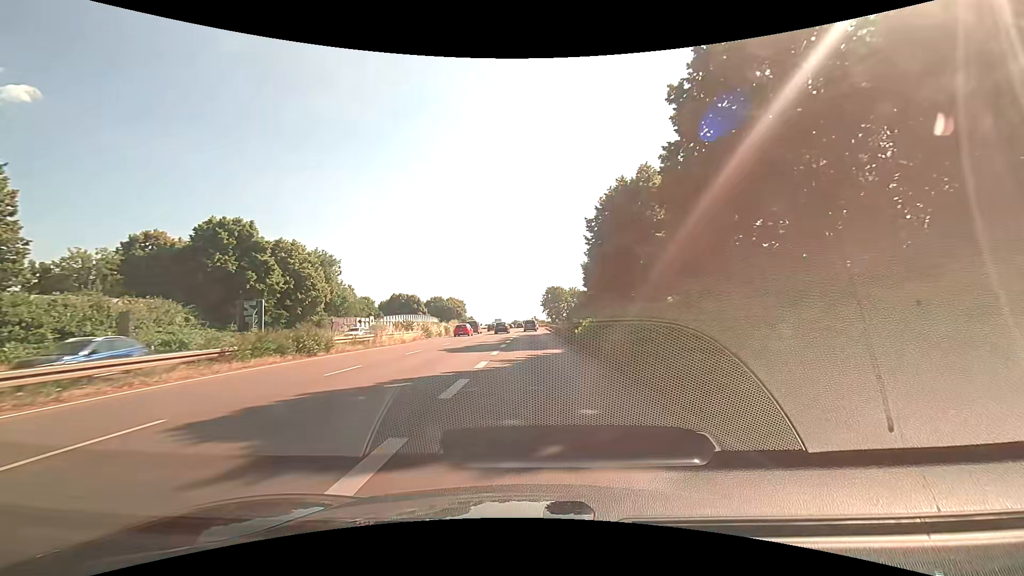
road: trunk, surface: asphalt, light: Day
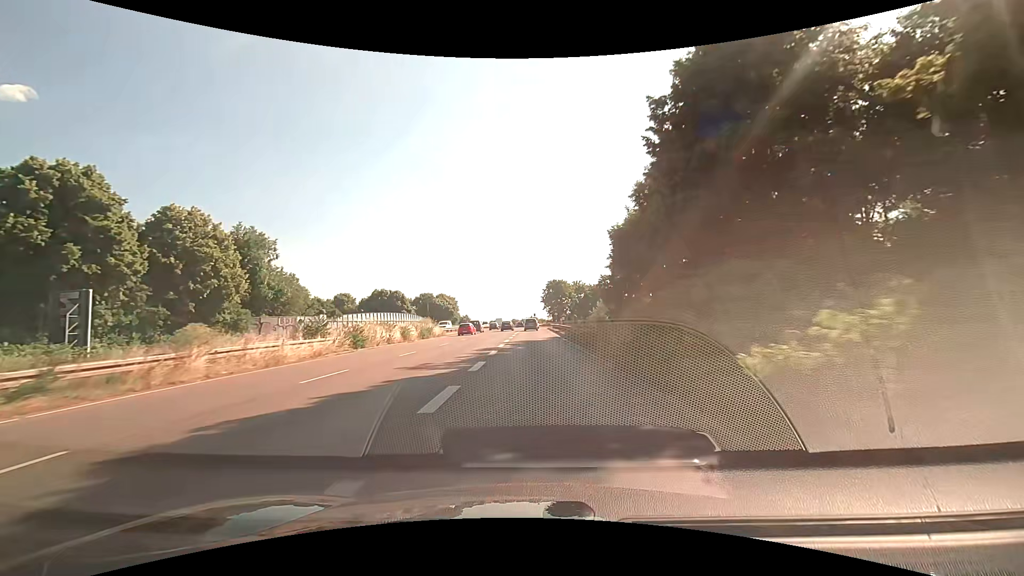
(+0.1, +19.6) m; 0°
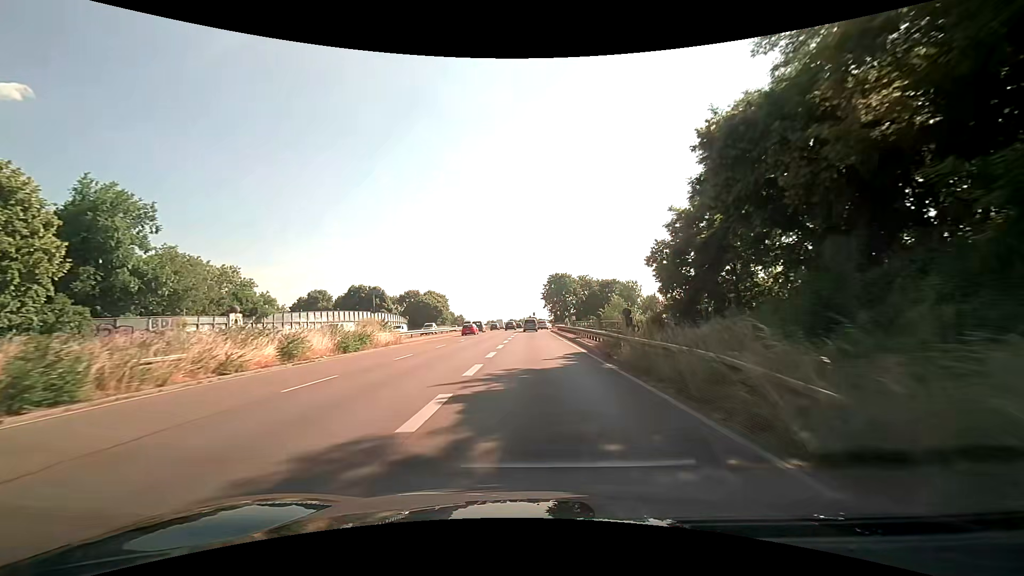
(+0.1, +19.0) m; 0°
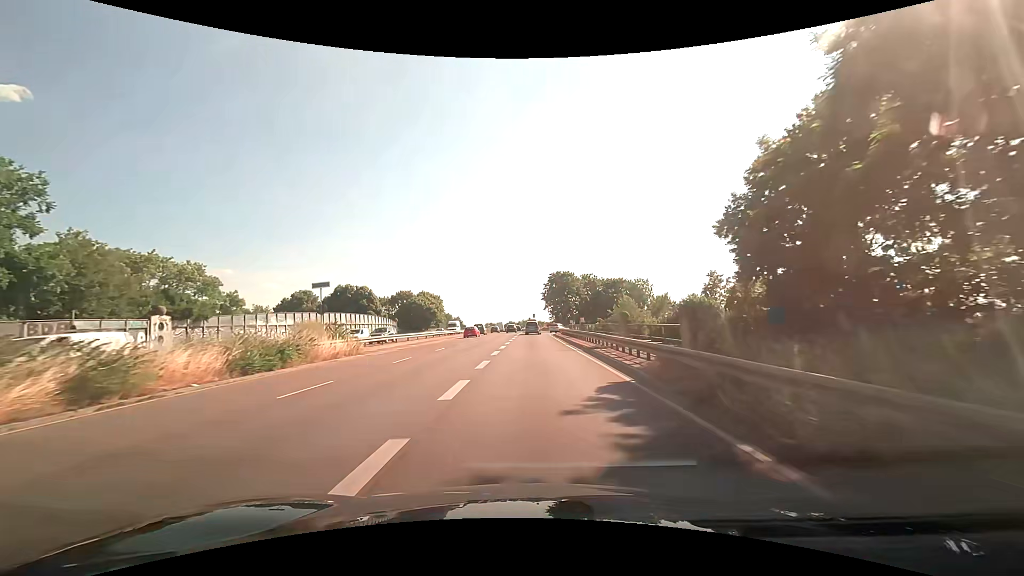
(0.0, +9.2) m; 0°
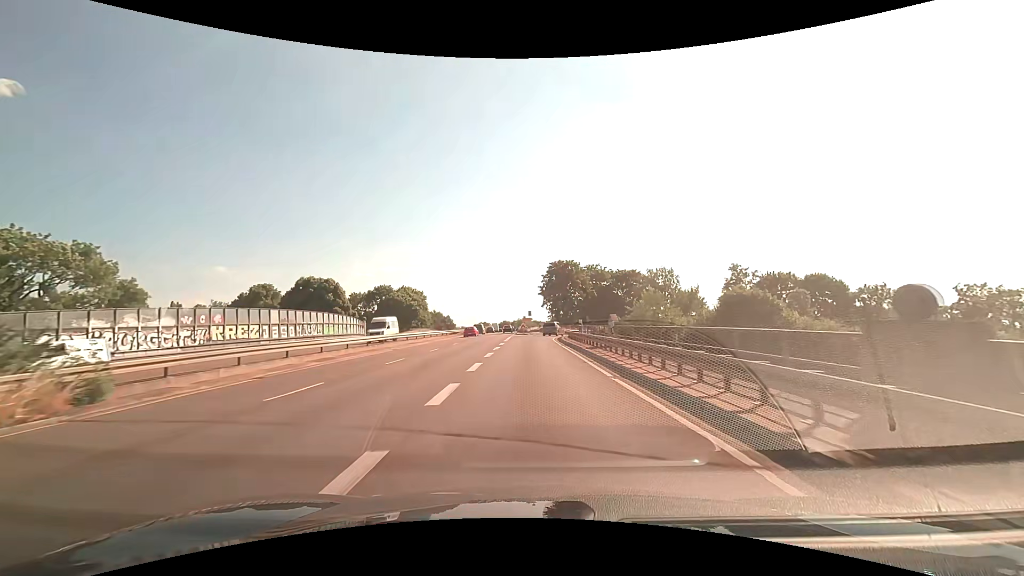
(+0.1, +18.3) m; 0°
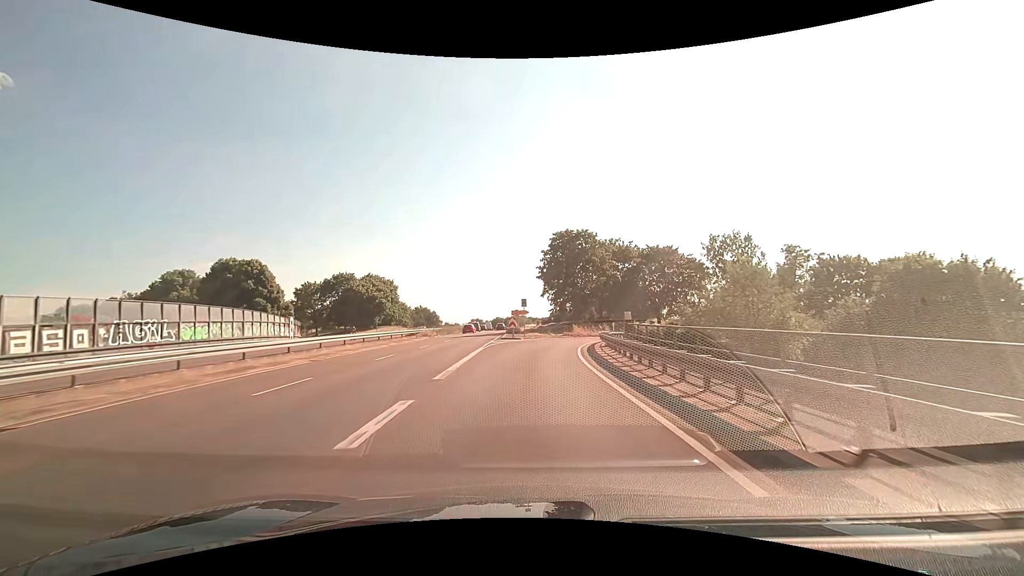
(+0.2, +26.6) m; +1°
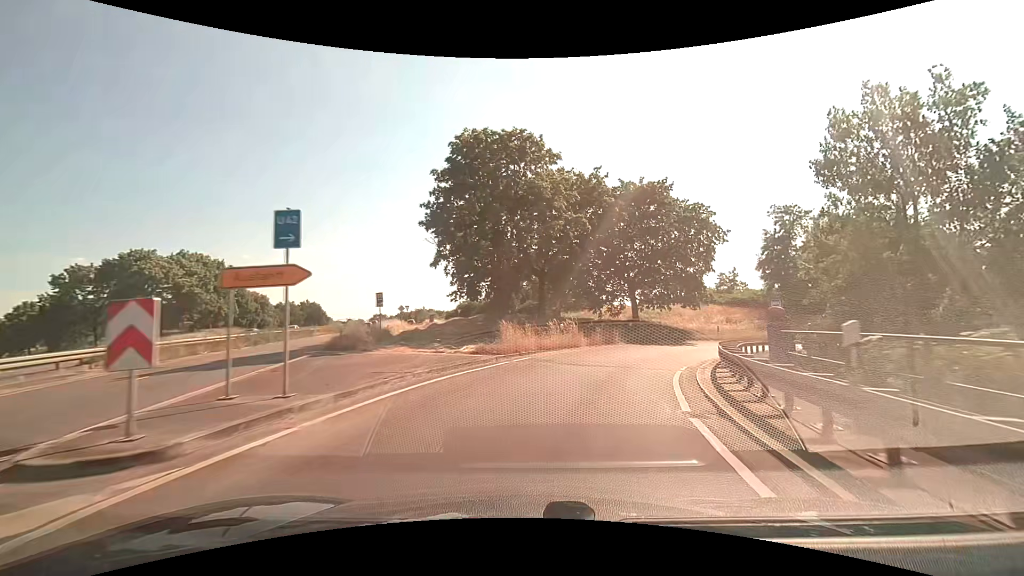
(+1.7, +30.8) m; +10°
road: trunk_link
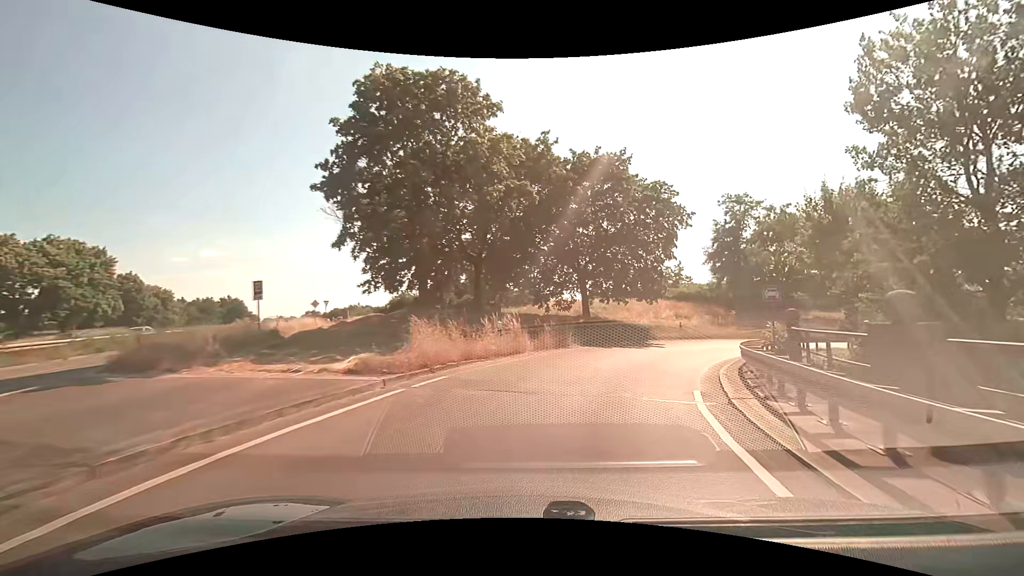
(+0.3, +6.5) m; +7°
